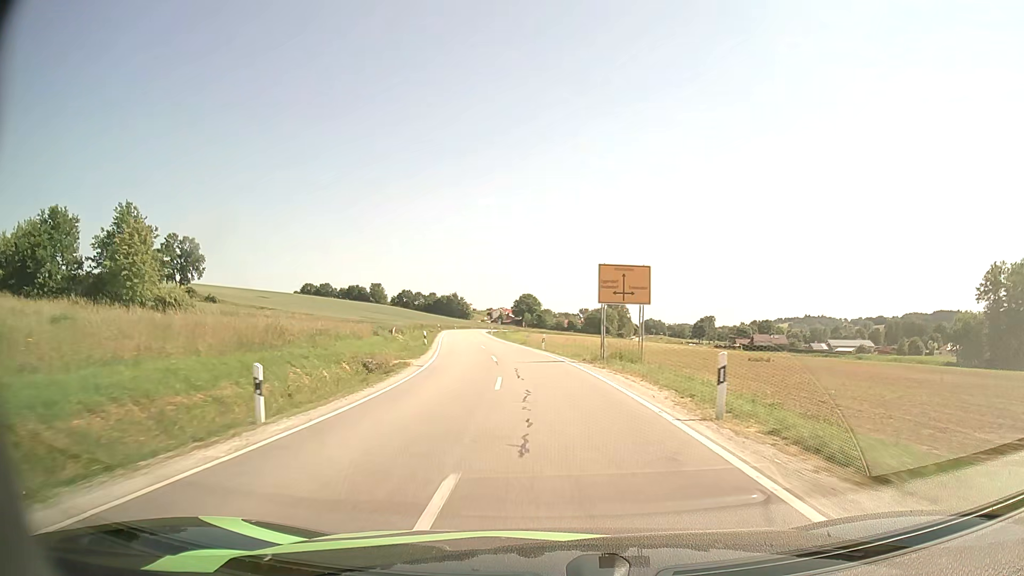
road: secondary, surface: asphalt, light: Day
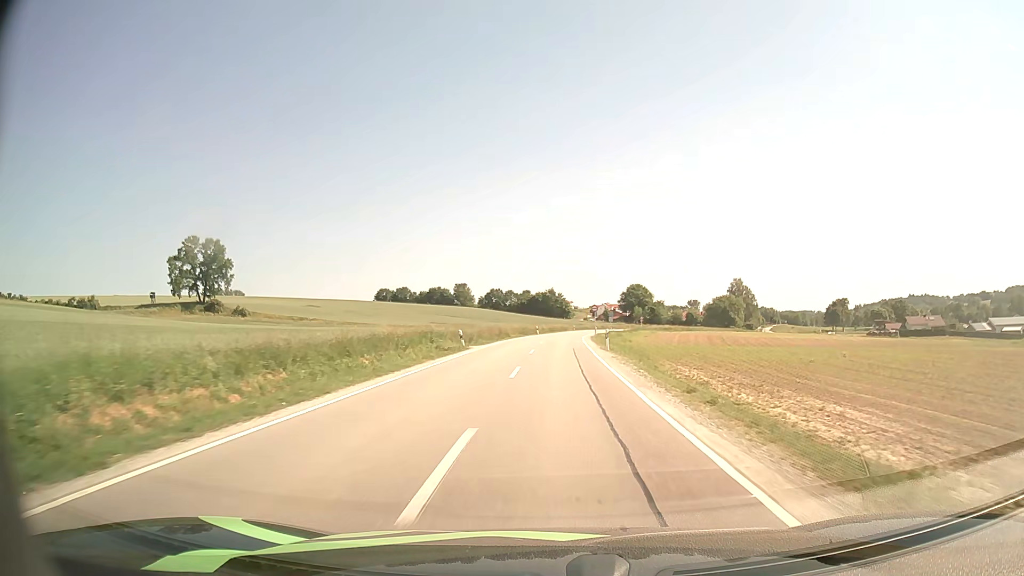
(-5.3, +58.9) m; -9°
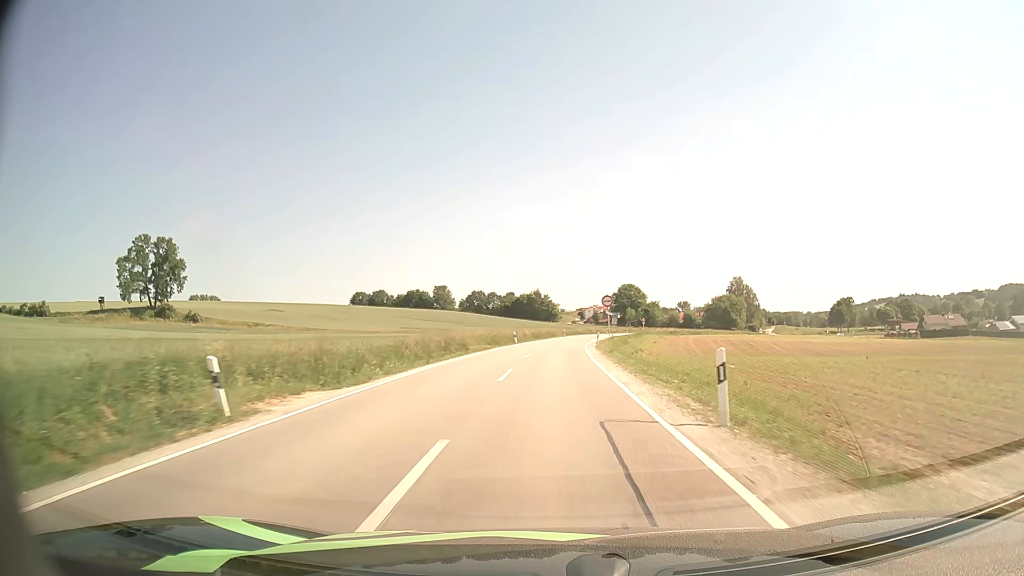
(+0.3, +24.6) m; +1°
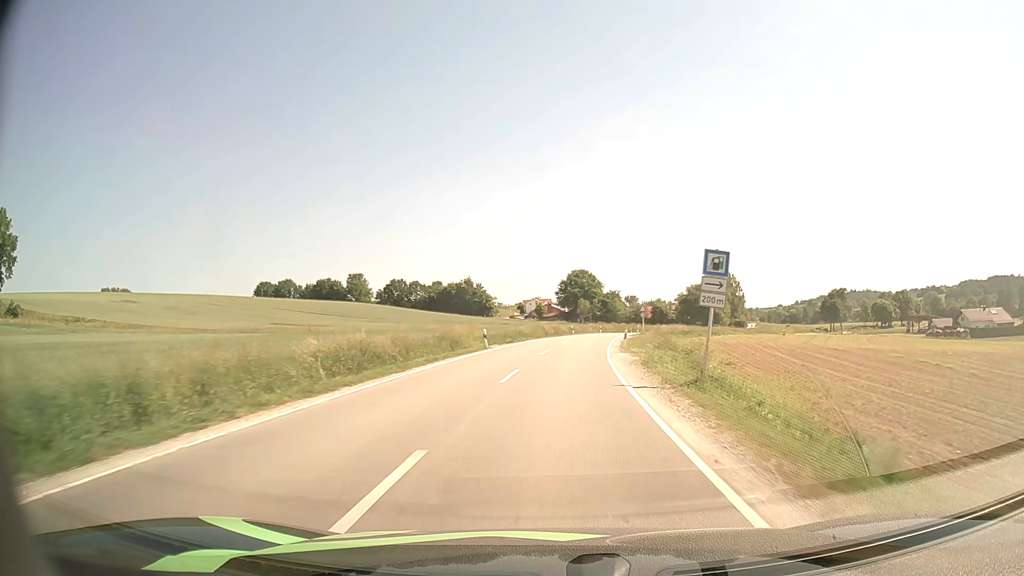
(+2.1, +60.7) m; +5°
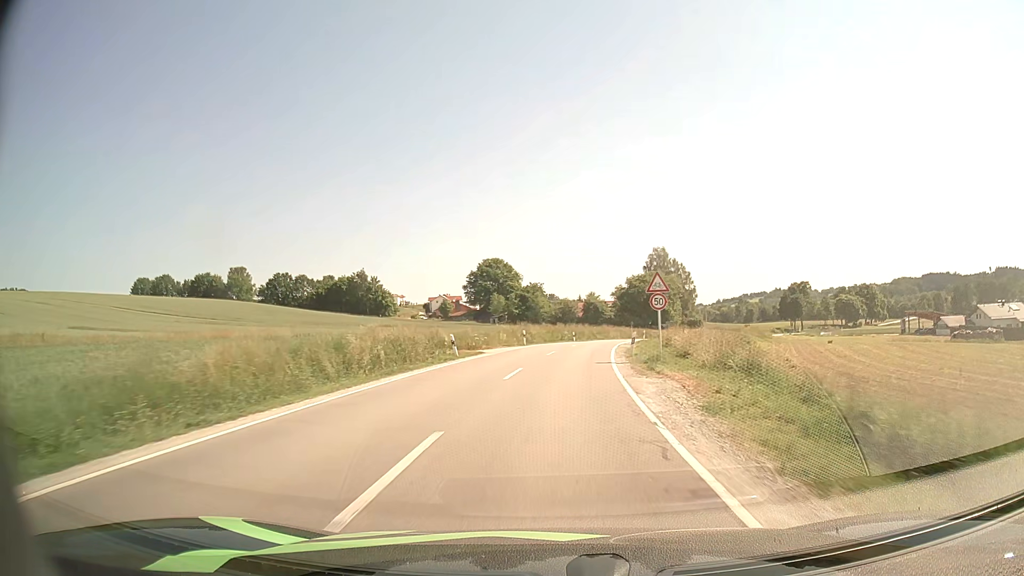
(+2.9, +46.1) m; +7°
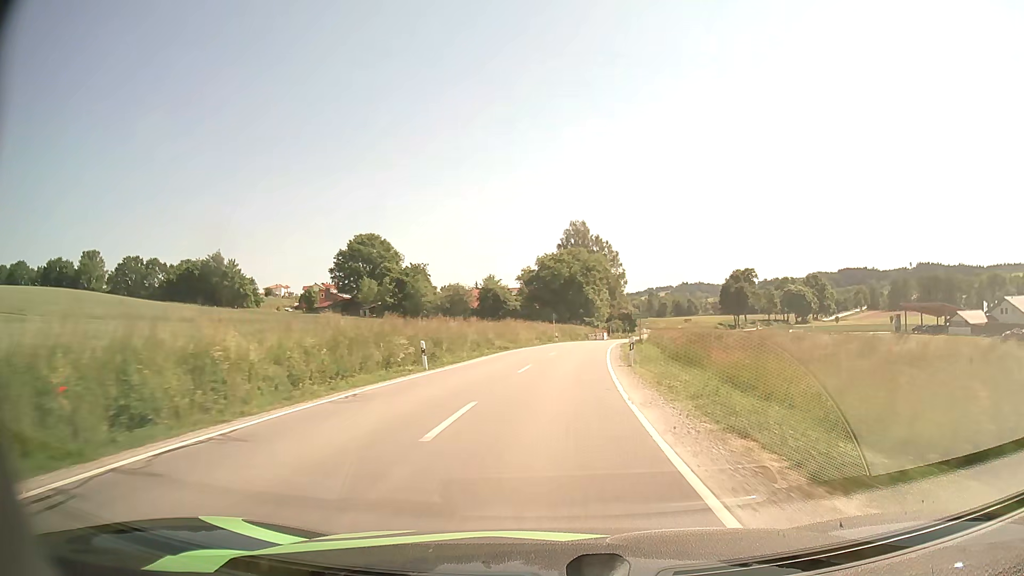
(+3.1, +44.7) m; +8°
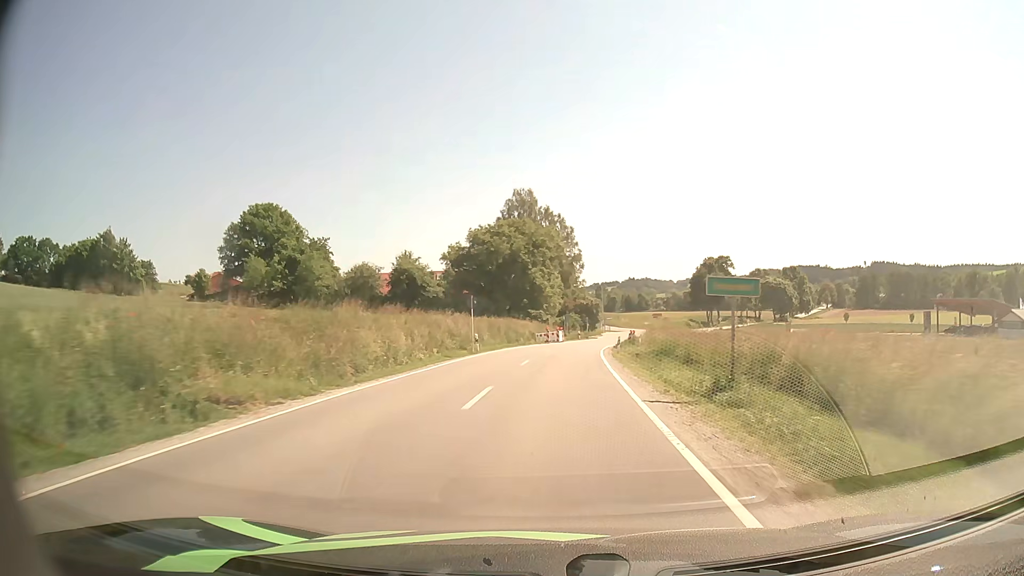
(+1.4, +32.8) m; +5°
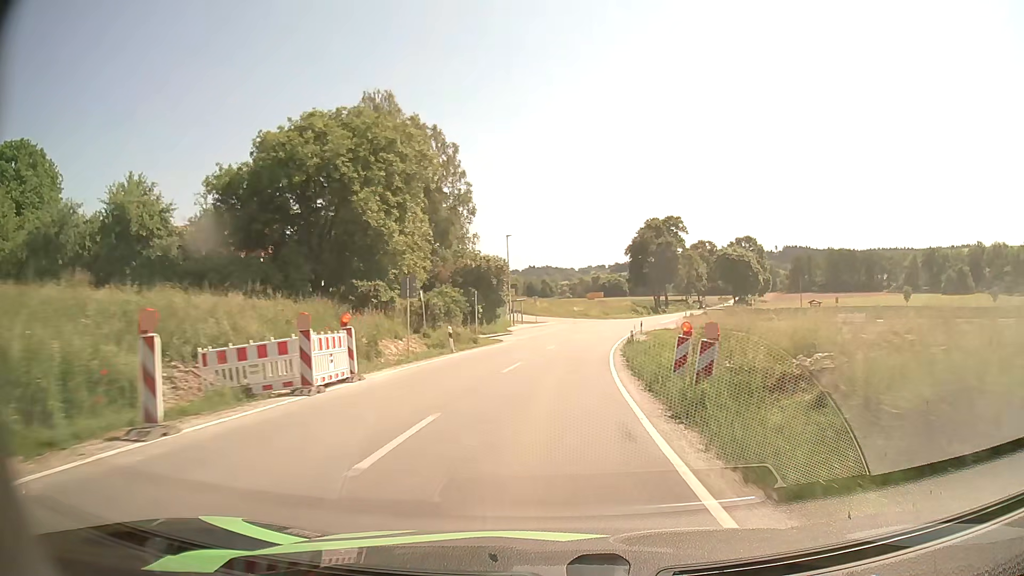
(+3.3, +52.5) m; +8°
(0, +10) (+1, +20) (+2, +30) (+3, +40) (+5, +50) (+8, +59) (+10, +69) (+13, +79) (+16, +88) (+19, +98) m
